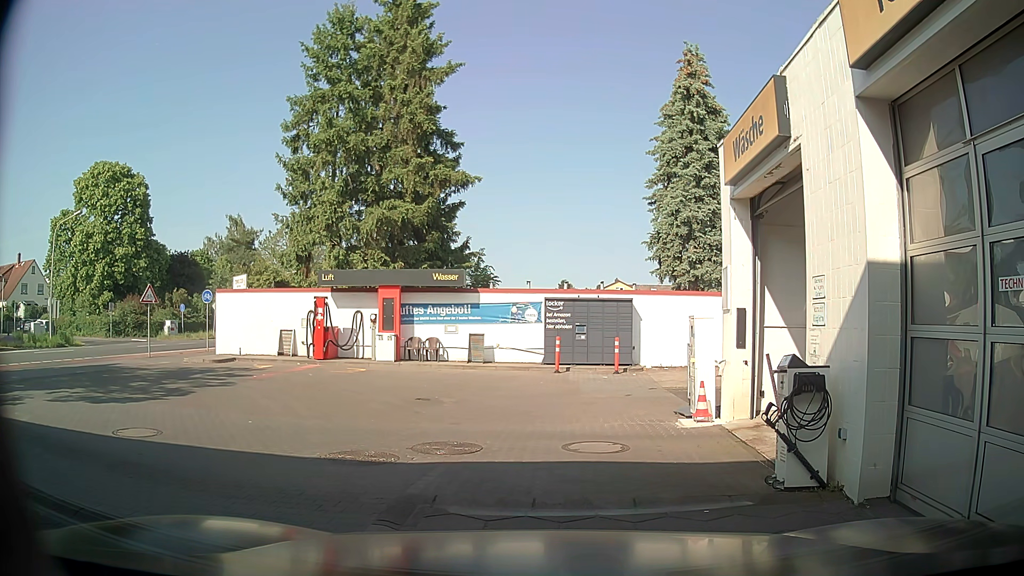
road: service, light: Day
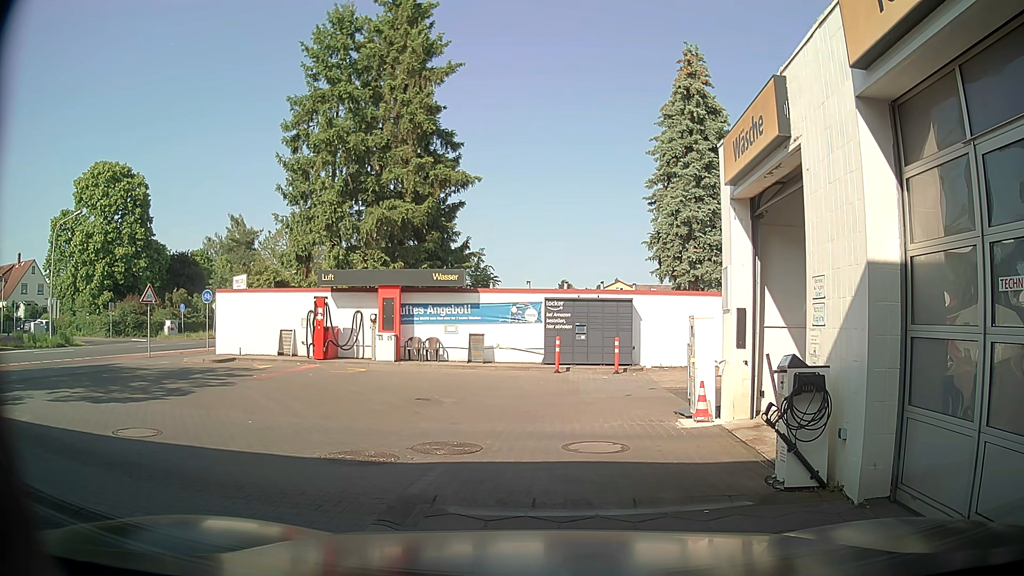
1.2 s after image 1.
(0.0, 0.0) m; 0°
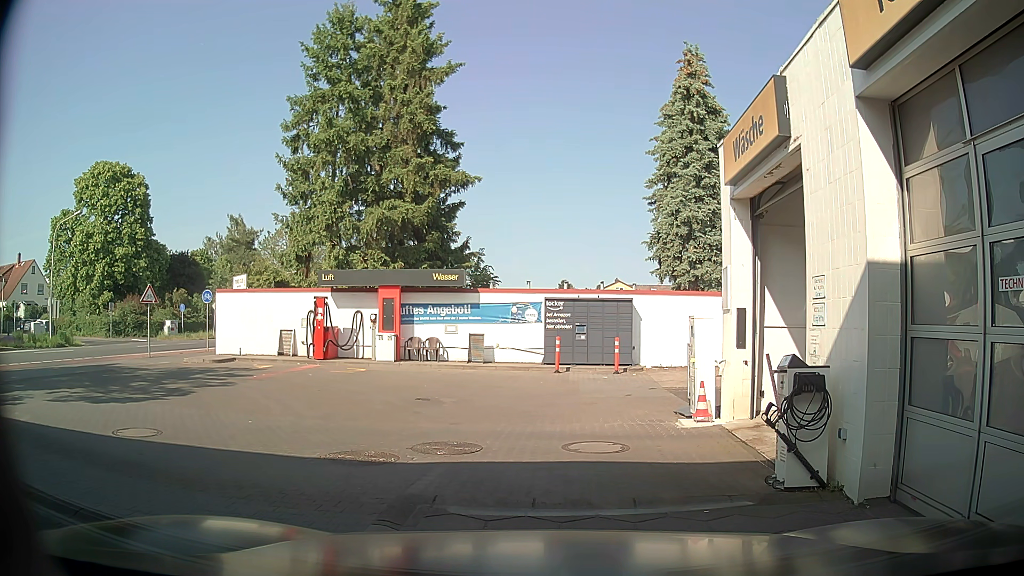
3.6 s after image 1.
(0.0, 0.0) m; 0°
